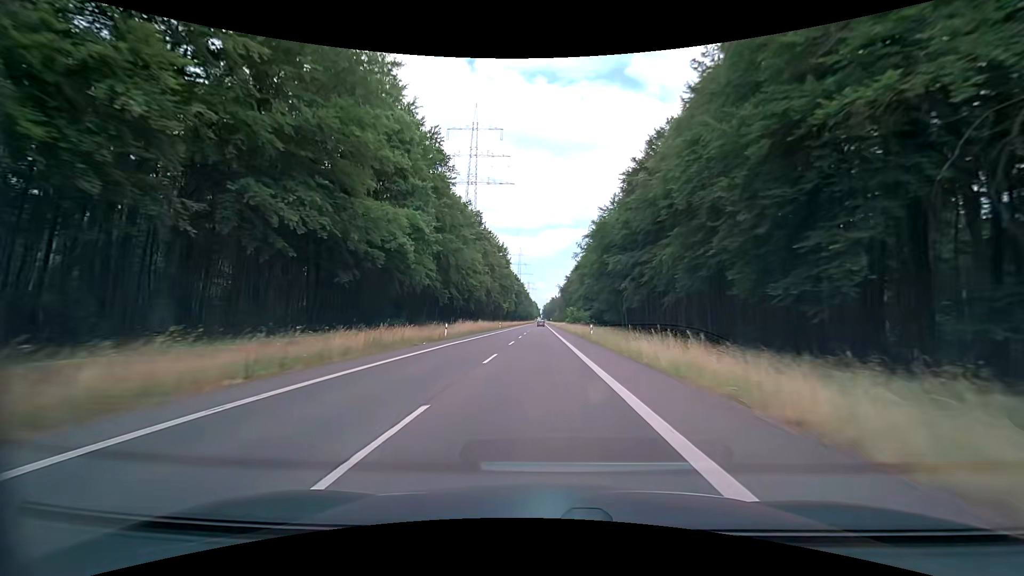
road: secondary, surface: asphalt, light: Day
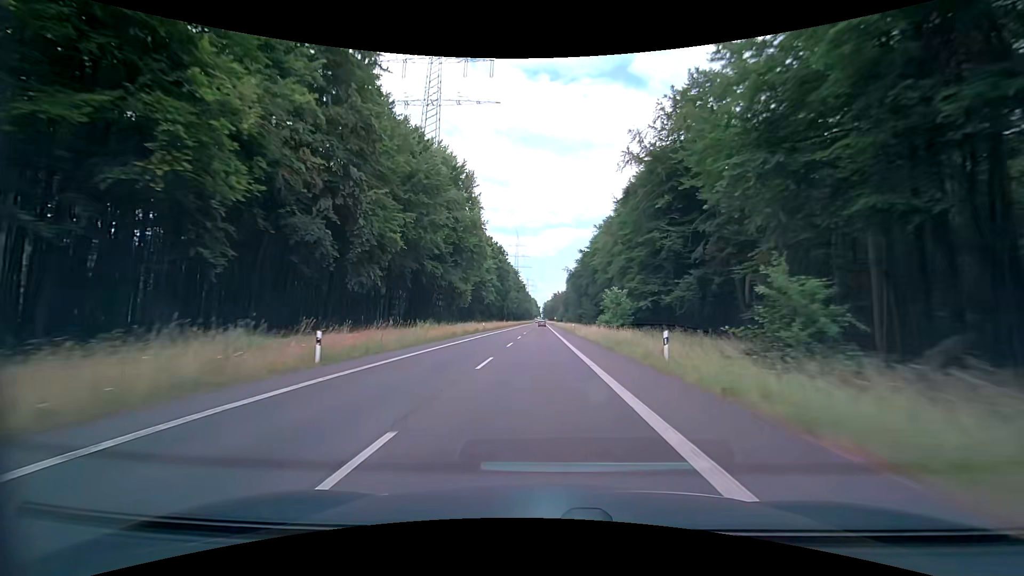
(-0.1, +73.7) m; 0°
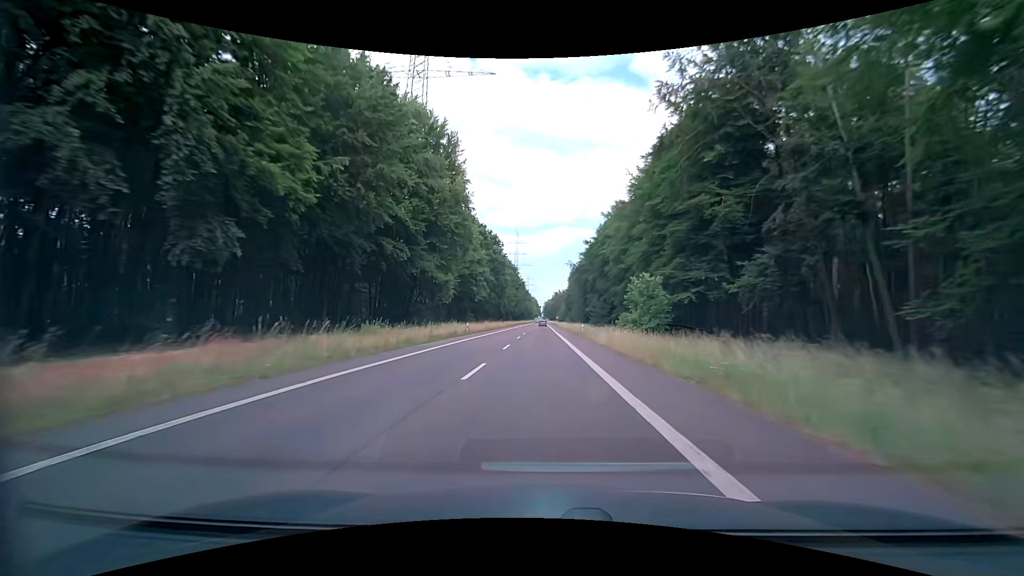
(0.0, +14.6) m; 0°
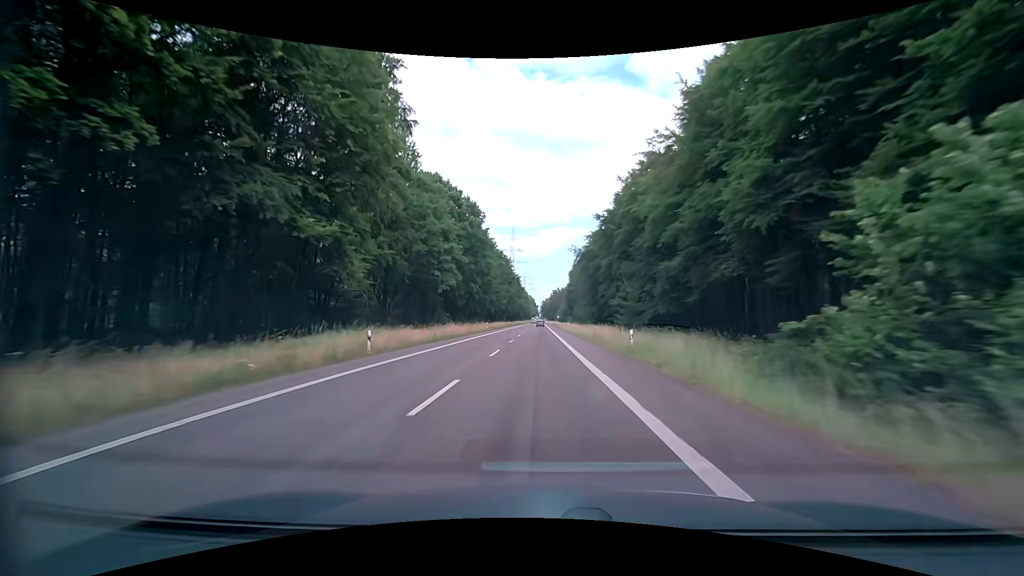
(-0.1, +29.1) m; 0°
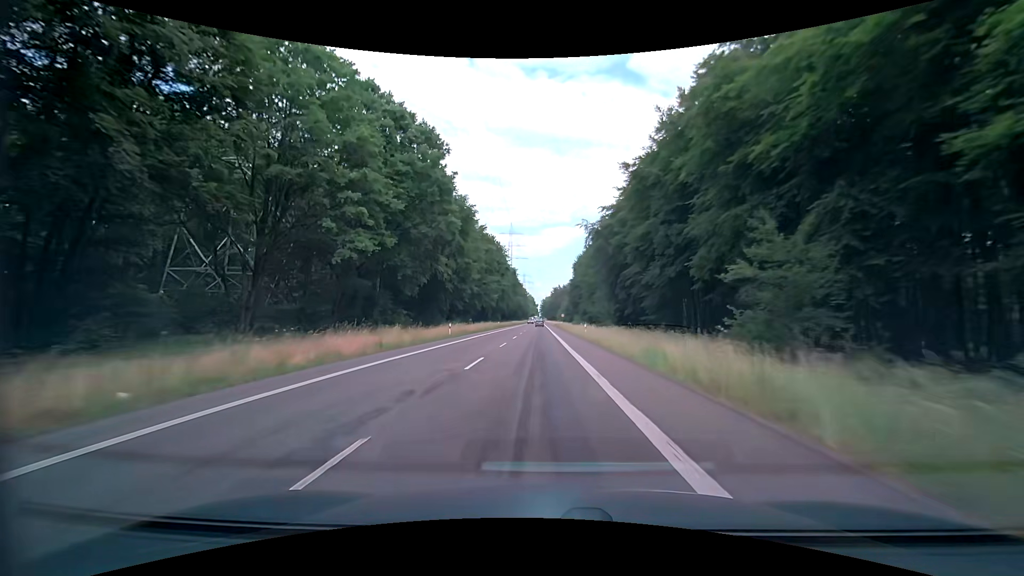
(+0.1, +28.8) m; 0°
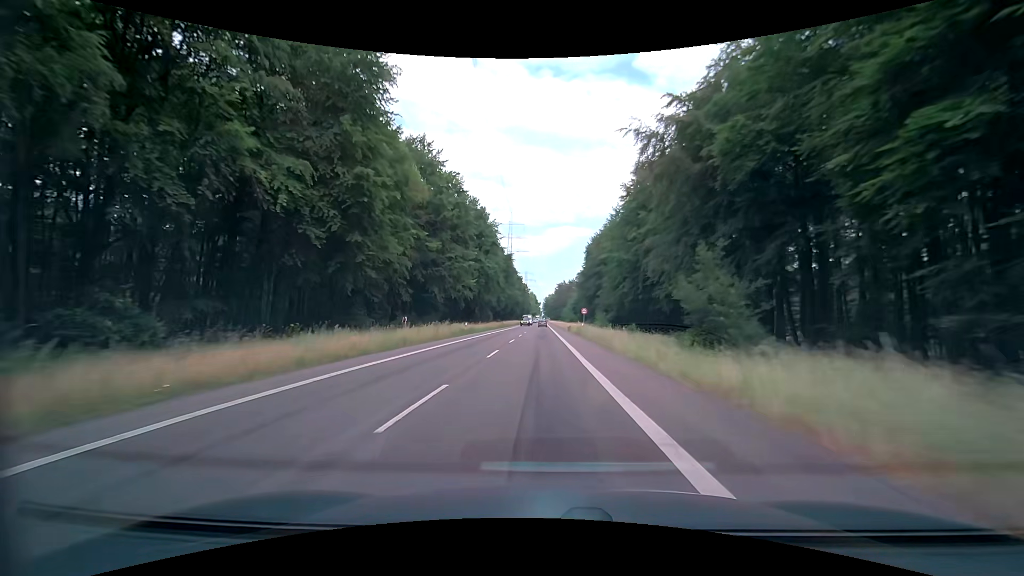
(-0.3, +42.8) m; -1°
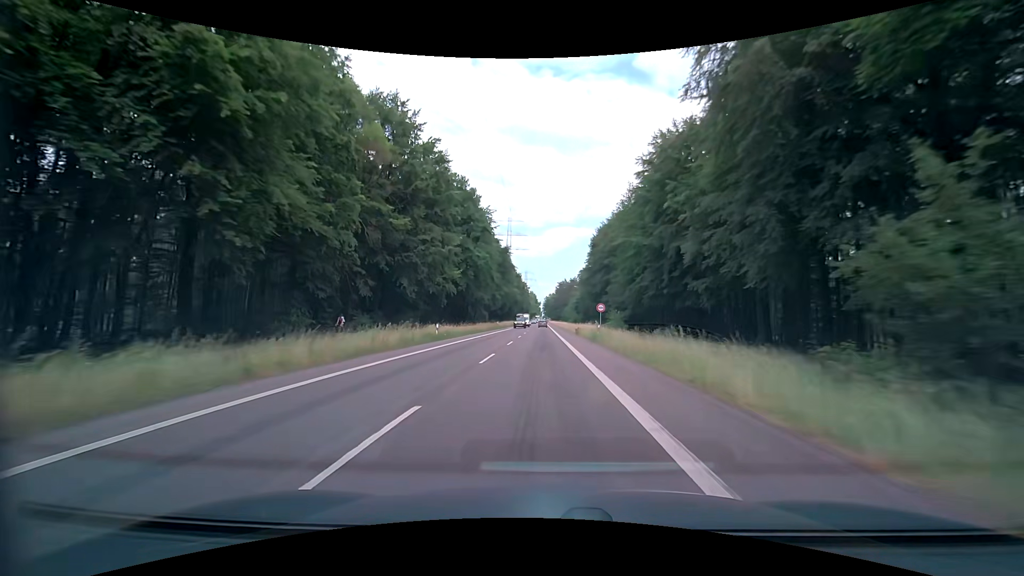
(0.0, +14.2) m; +1°
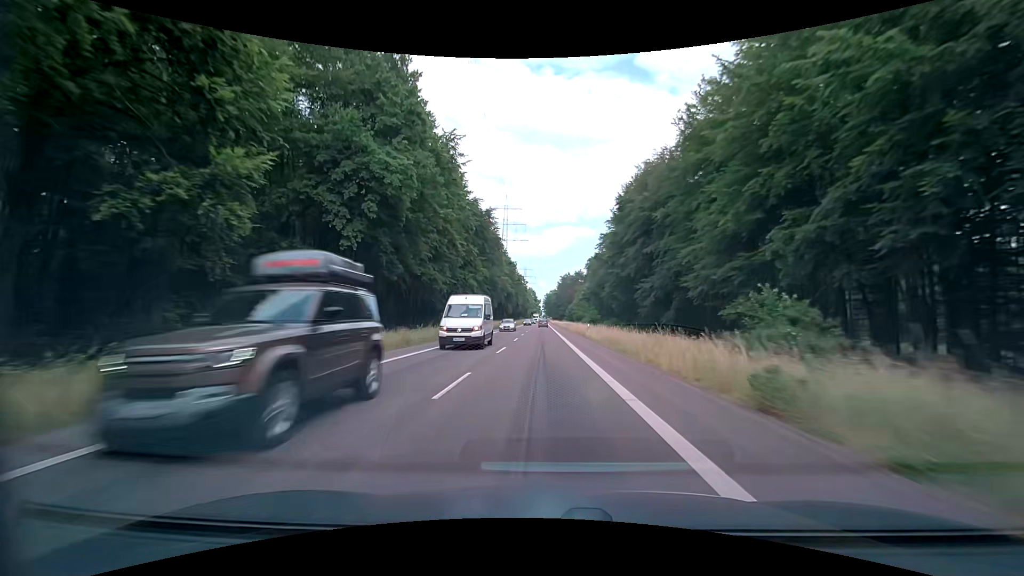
(-0.3, +42.2) m; -1°
(0, +10) (0, +20) (0, +30) (0, +40) (0, +50) (0, +60) (0, +70) (0, +80) (0, +90) (0, +100) m
